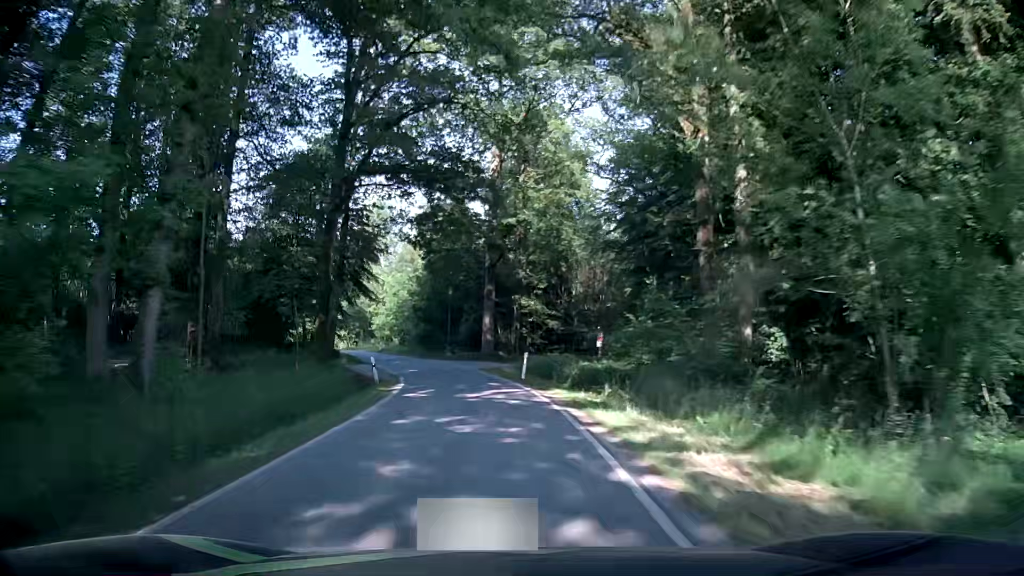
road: tertiary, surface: asphalt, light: Day
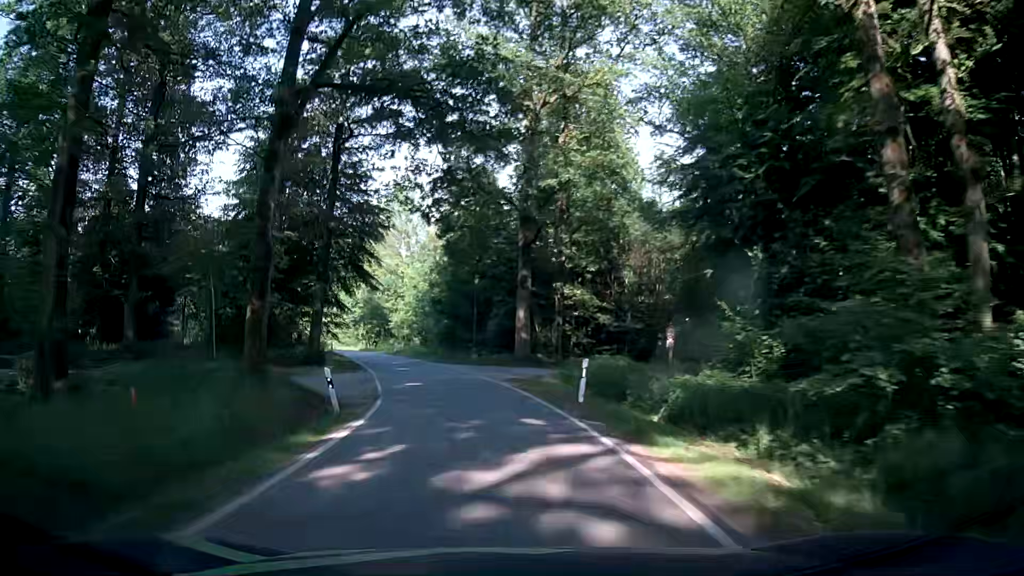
(-0.3, +10.3) m; -3°
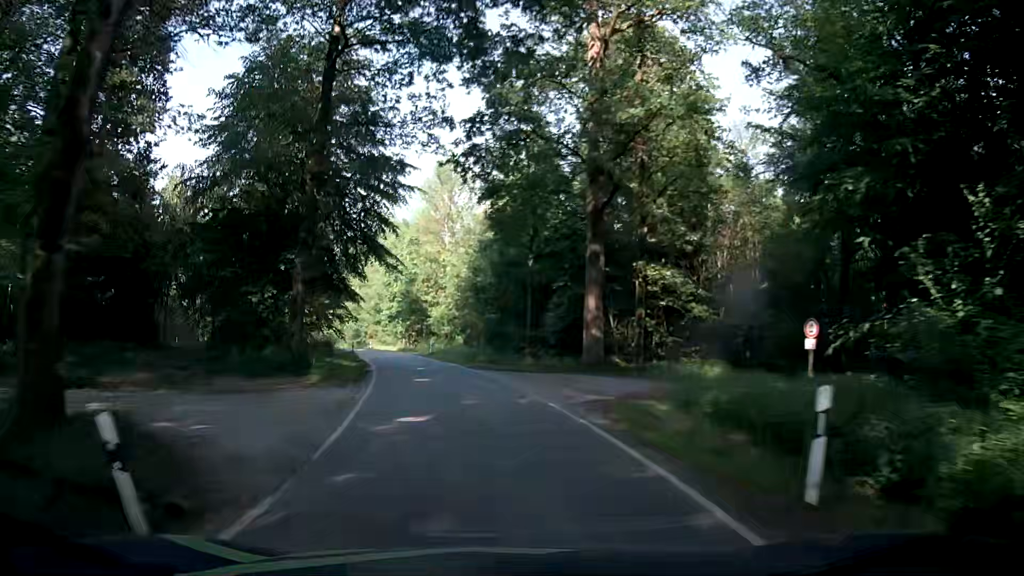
(-0.3, +10.1) m; -2°
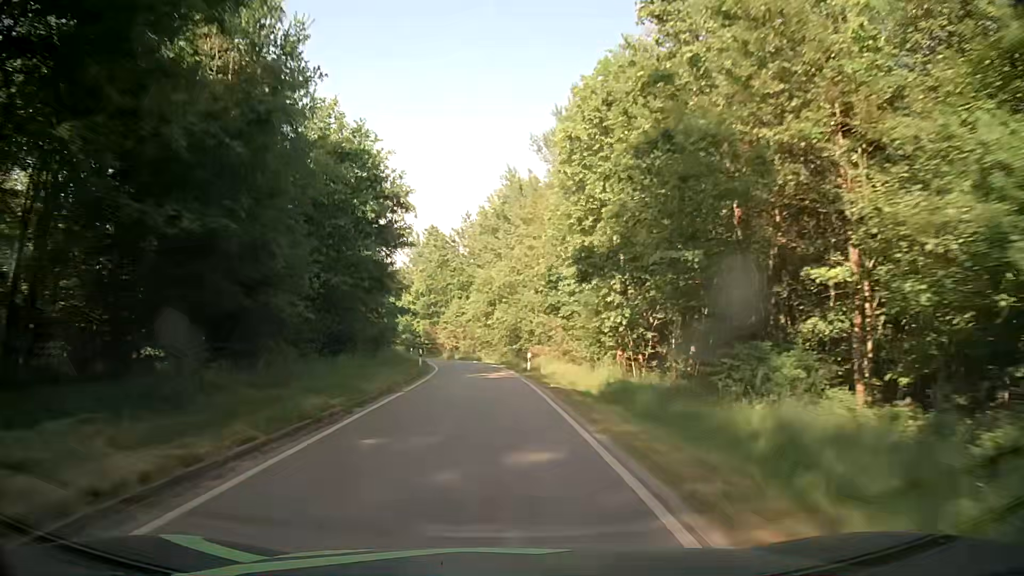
(-11.1, +51.7) m; -20°
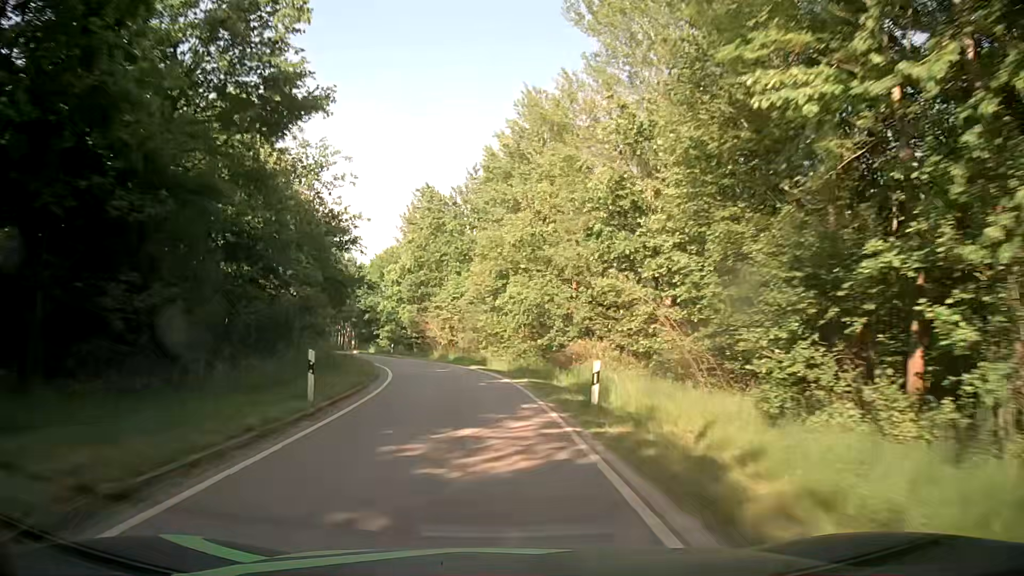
(-0.1, +21.1) m; -1°
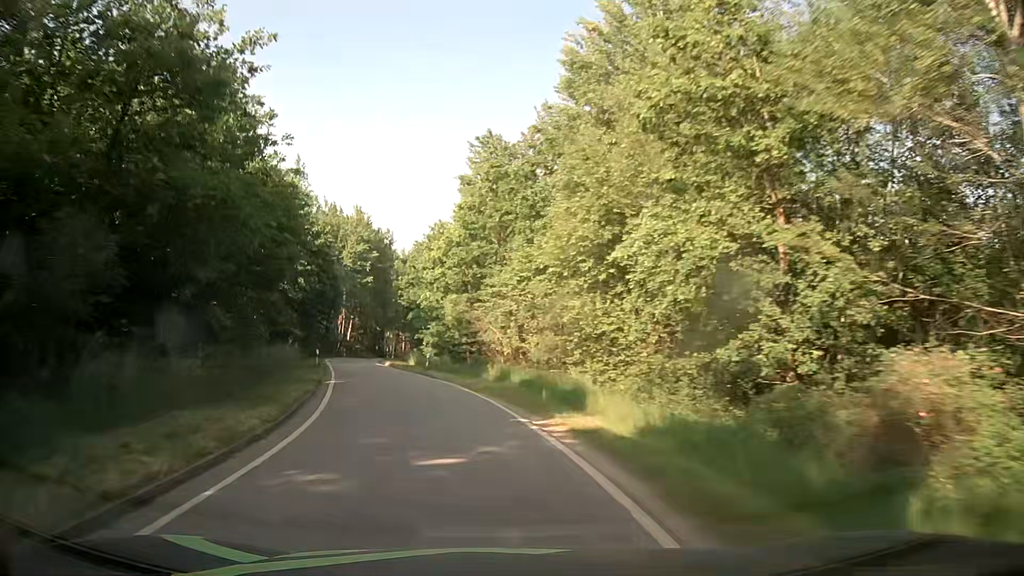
(-0.6, +19.8) m; -6°
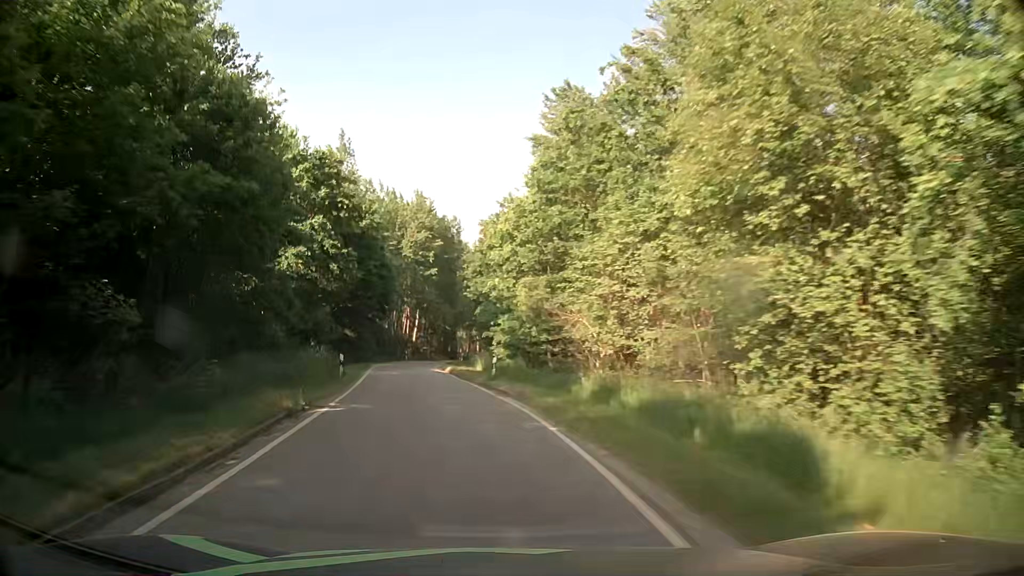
(-0.5, +9.6) m; -6°
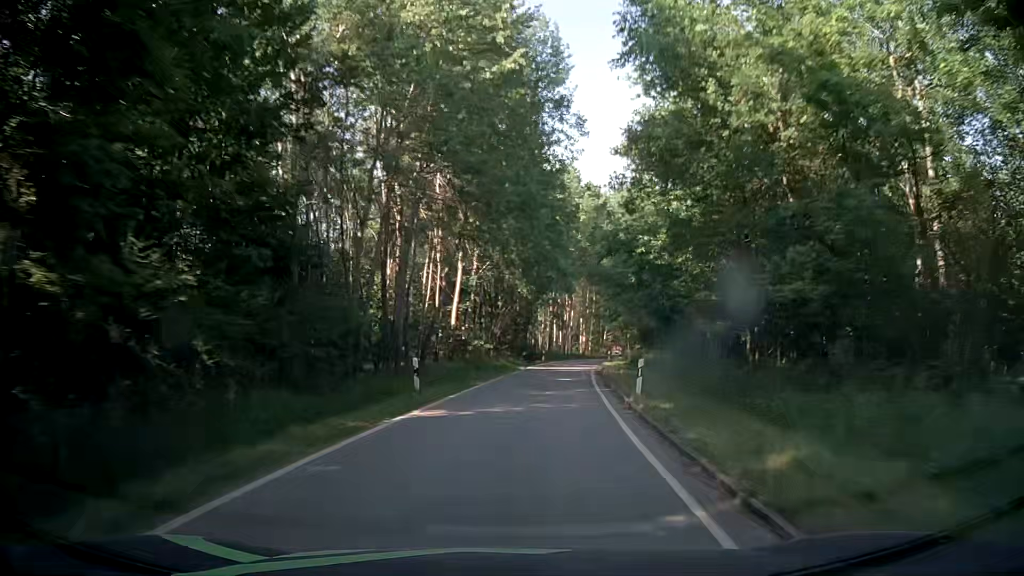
(-7.1, +49.7) m; -6°
(0, +10) (+1, +20) (+2, +30) (+4, +40) (+5, +50) (+7, +59) (+10, +69) (+14, +78) (+19, +87) (+25, +95) m
